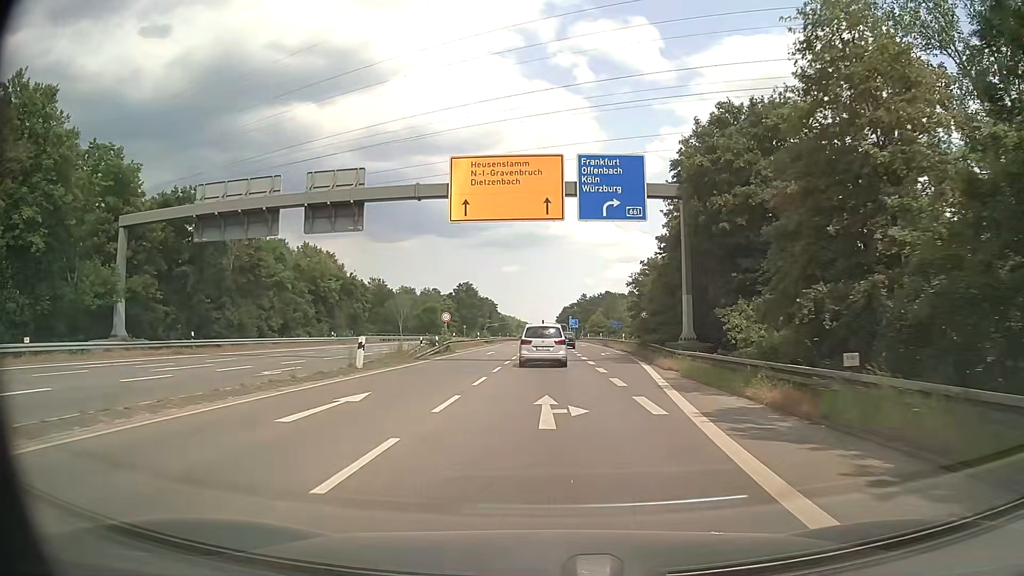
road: secondary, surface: asphalt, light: Day
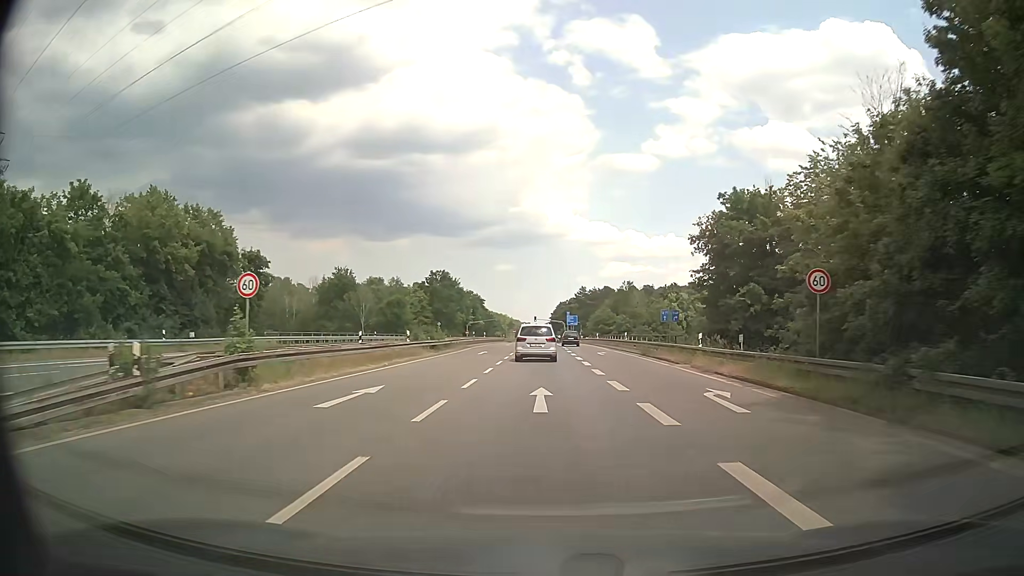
(+0.2, +31.7) m; 0°
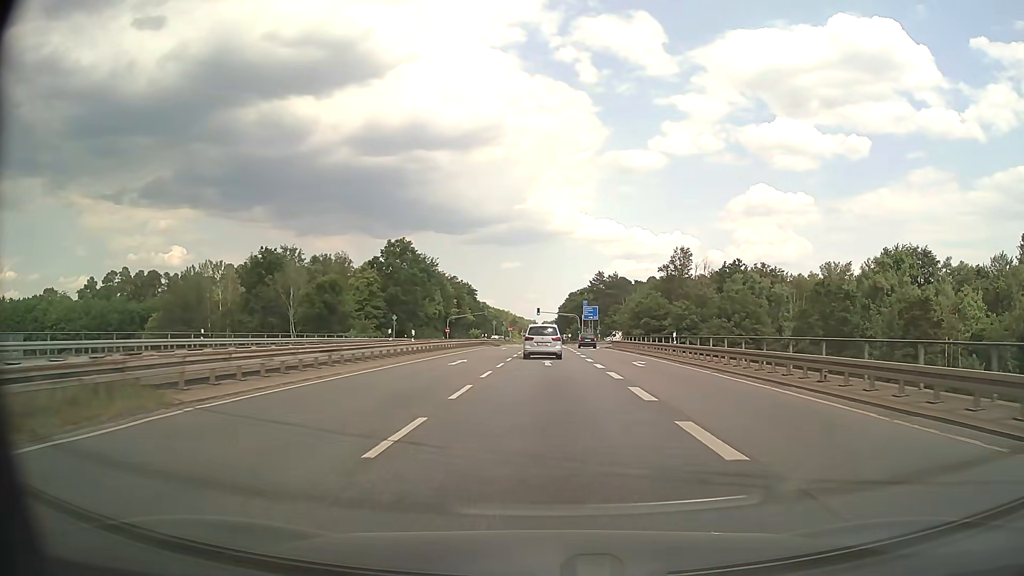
(+0.2, +45.4) m; 0°
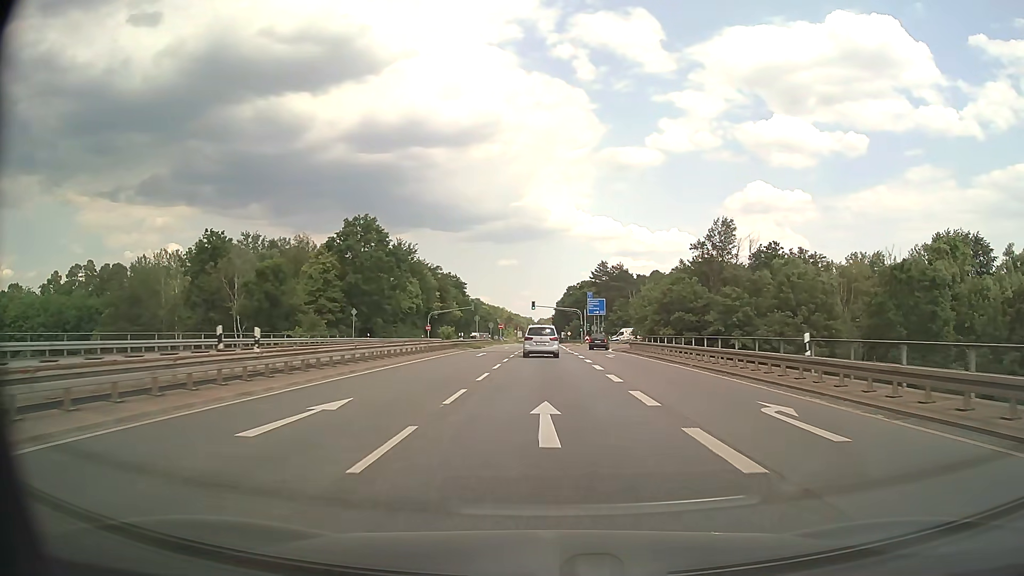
(+0.1, +18.4) m; 0°
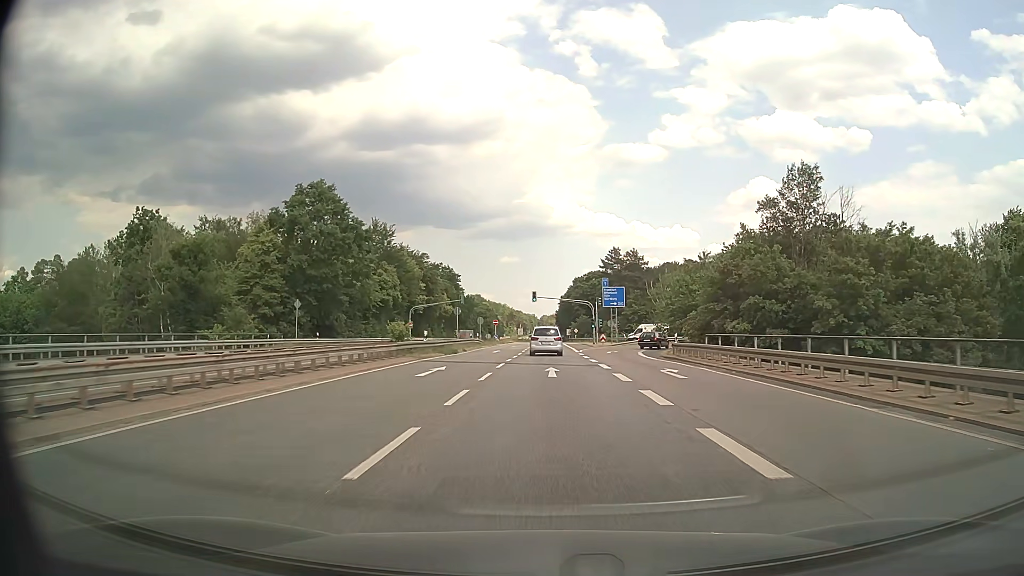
(0.0, +18.5) m; 0°
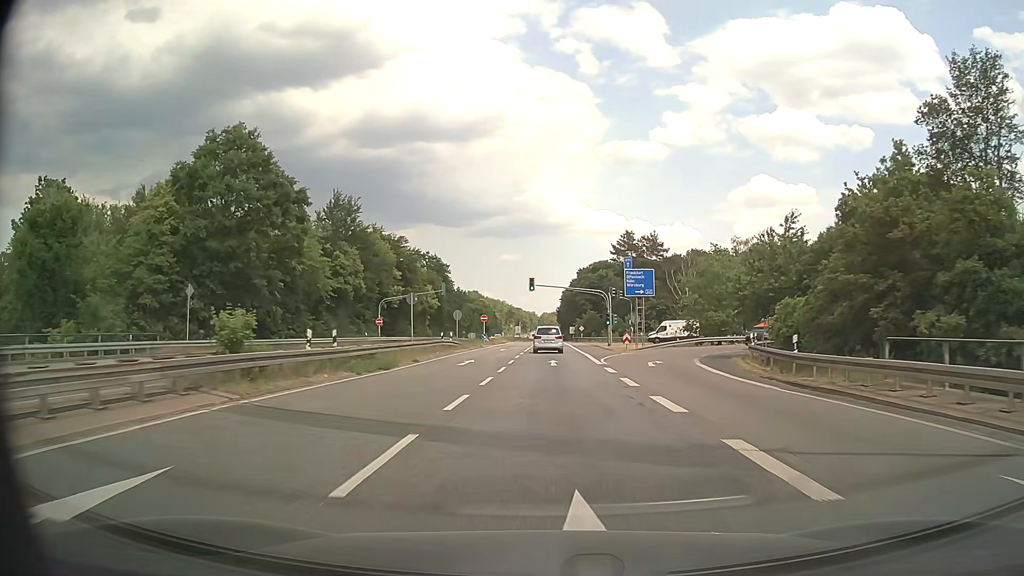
(-0.1, +18.6) m; 0°
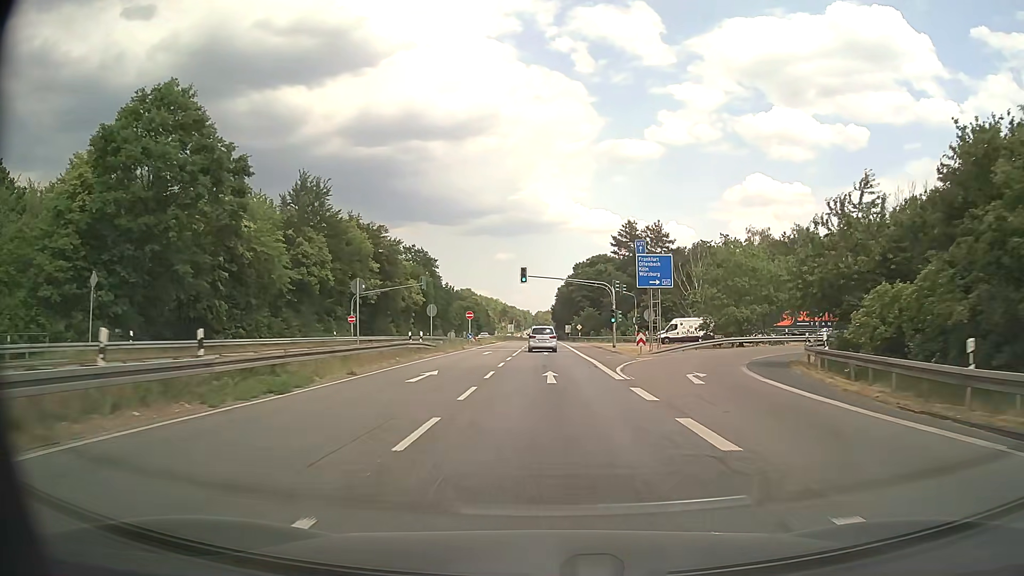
(0.0, +9.4) m; +1°
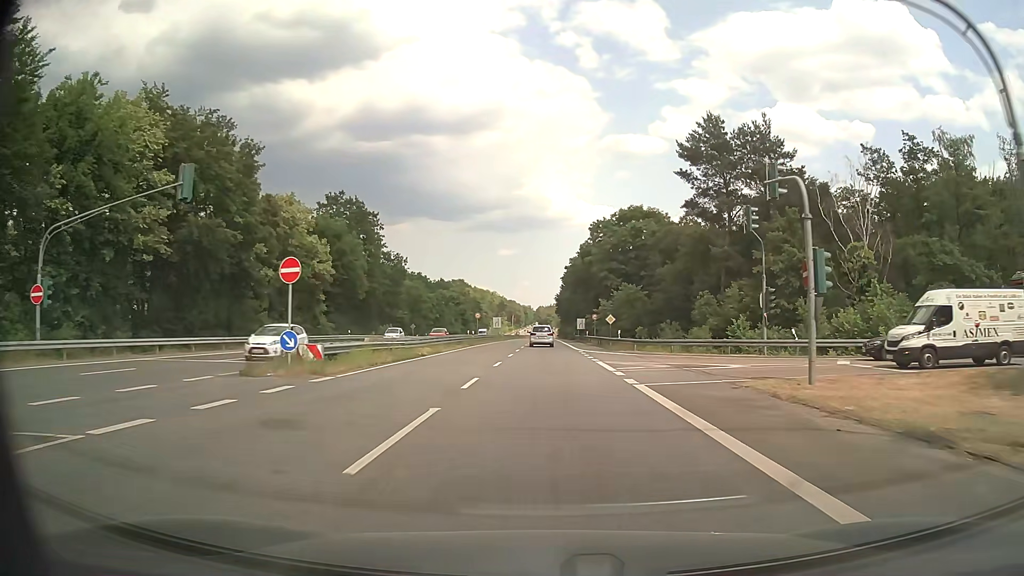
(-0.1, +47.8) m; 0°
(0, +10) (0, +20) (0, +30) (0, +40) (0, +50) (0, +60) (0, +70) (0, +80) (0, +90) (0, +100) m
